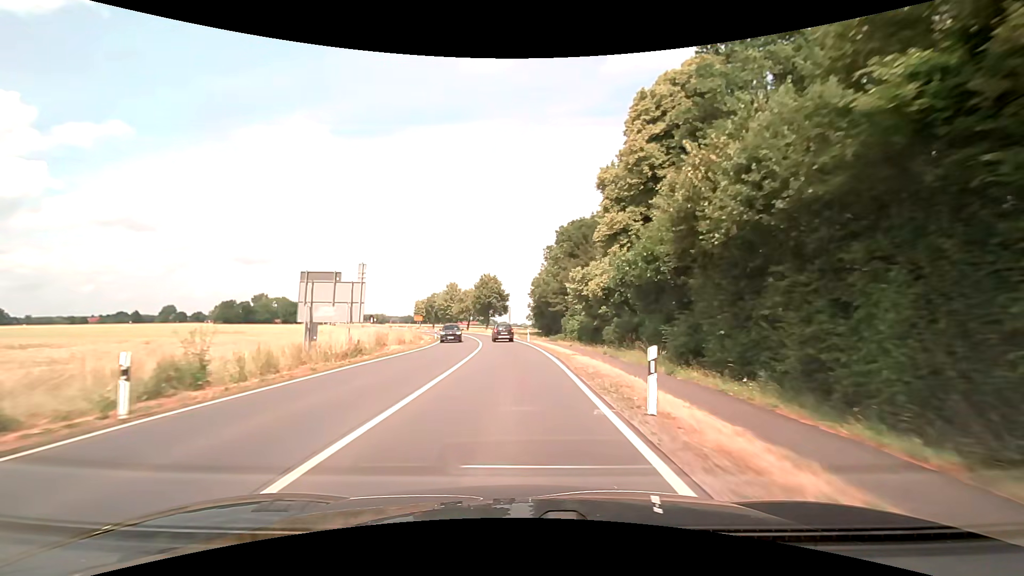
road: secondary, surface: asphalt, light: Day
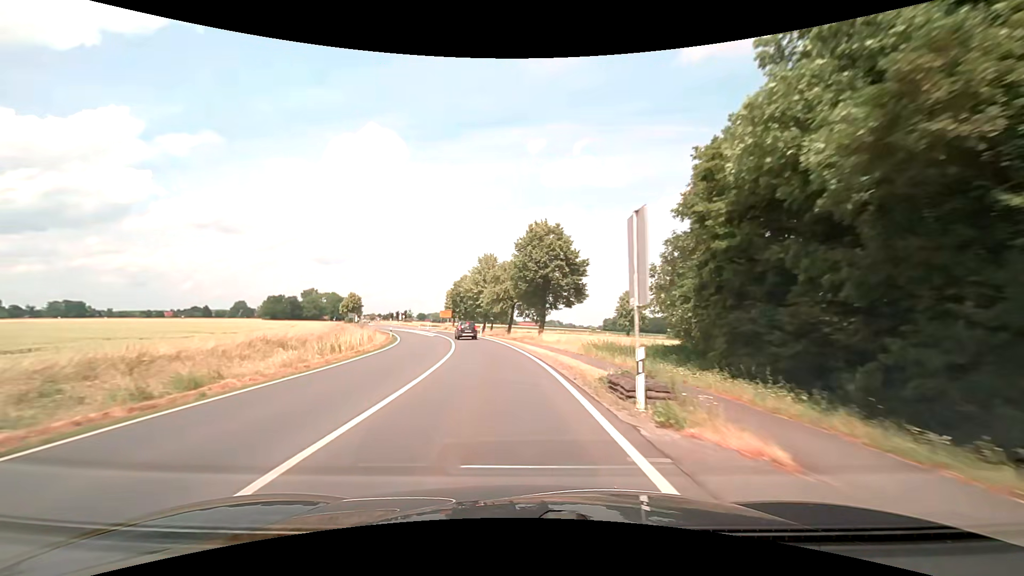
(-2.5, +53.5) m; -7°
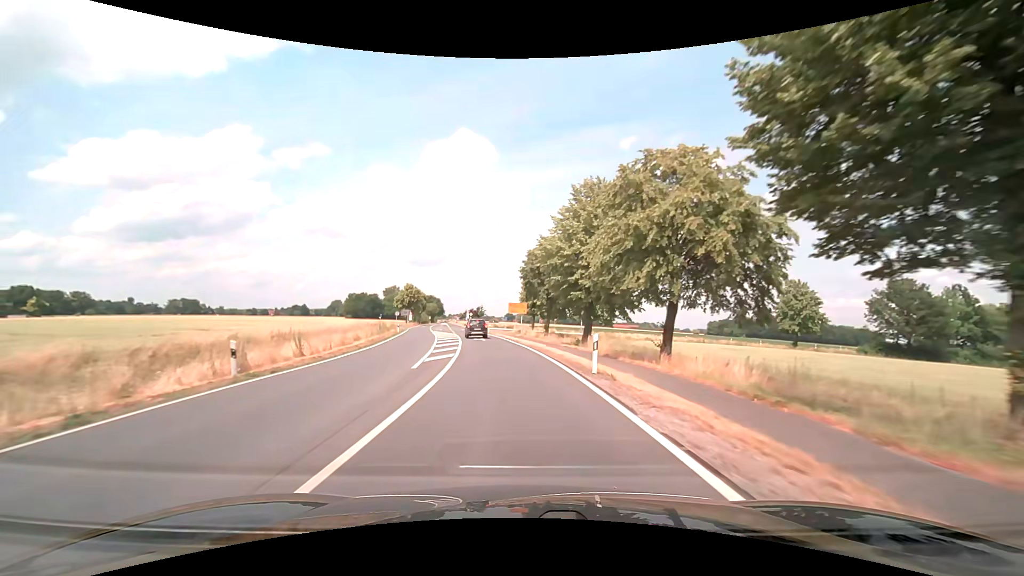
(-4.0, +41.7) m; -10°
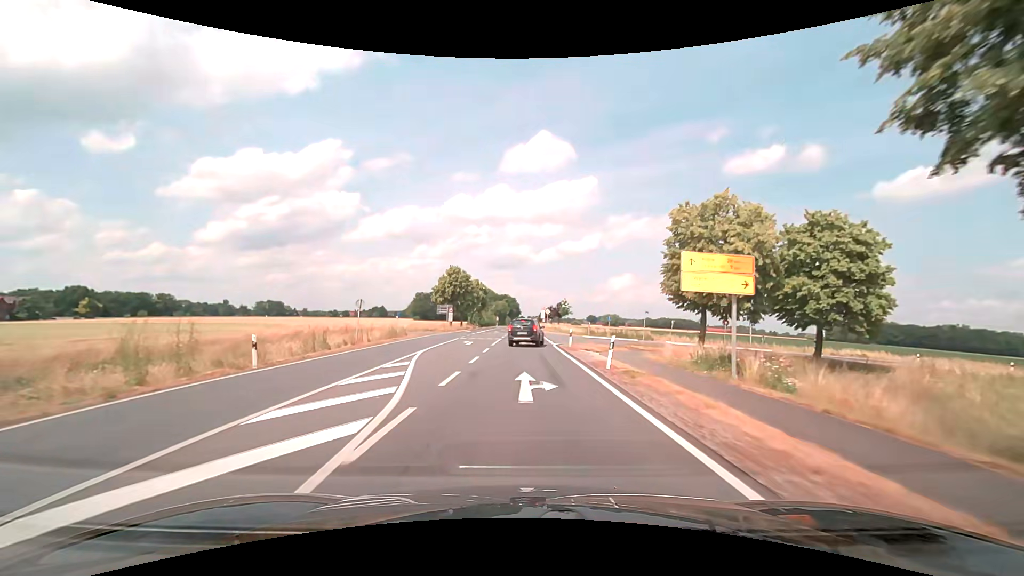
(-4.3, +47.8) m; -9°
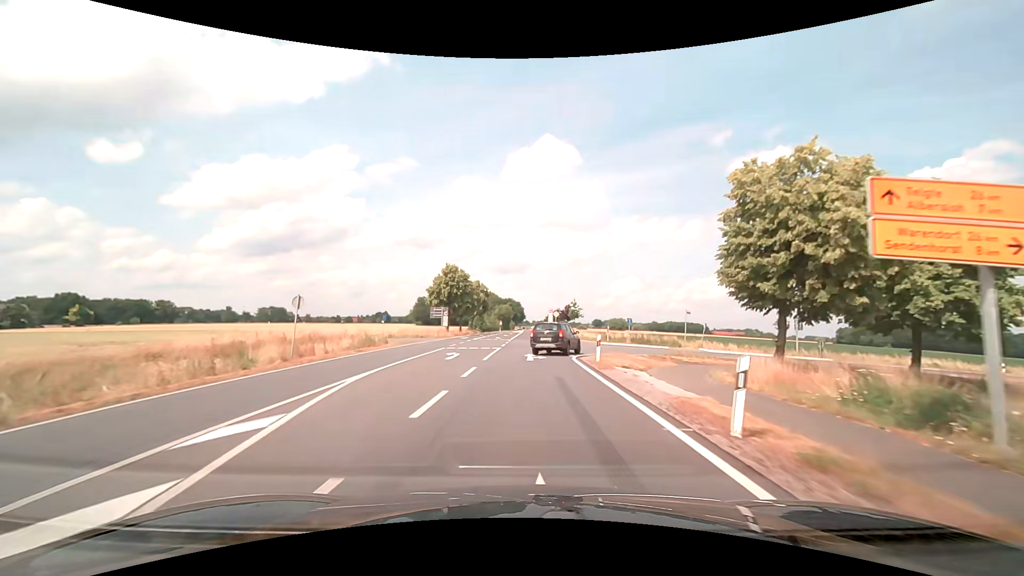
(-0.1, +9.3) m; -1°
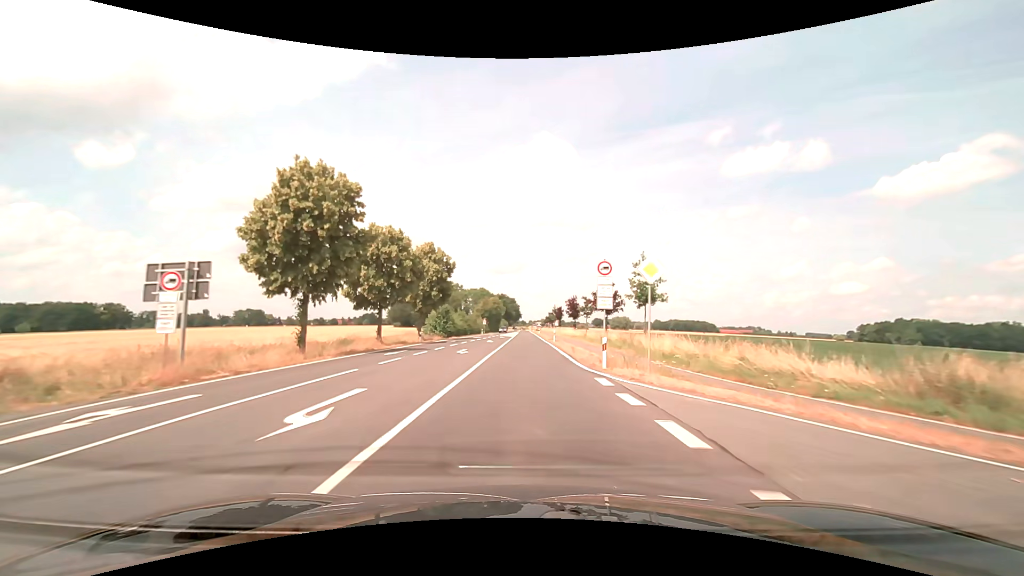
(+0.7, +51.0) m; +1°
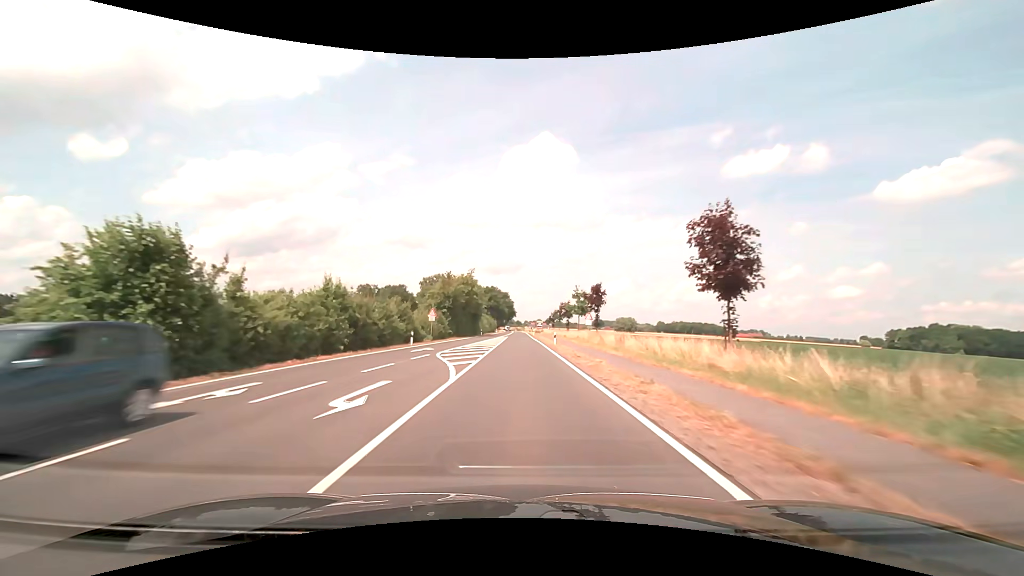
(+0.4, +58.7) m; +1°
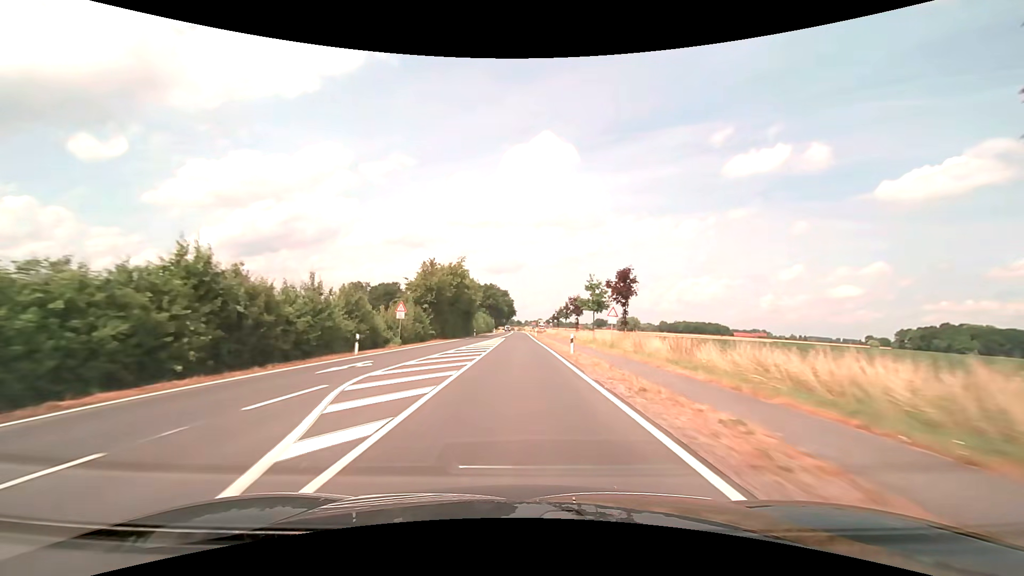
(0.0, +13.0) m; 0°
(0, +10) (0, +20) (0, +30) (0, +40) (0, +50) (0, +60) (0, +70) (0, +80) (0, +90) (0, +100) m
